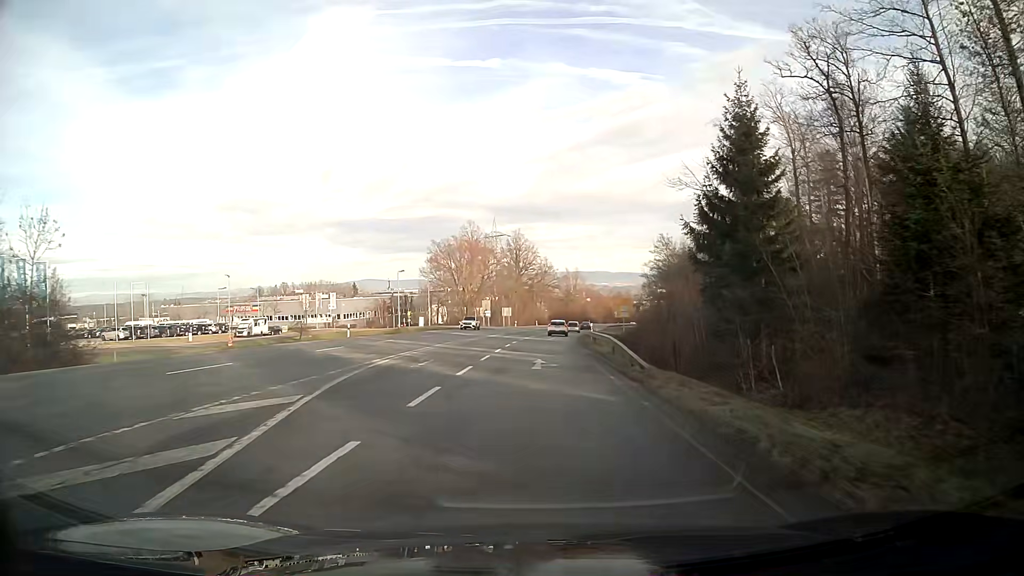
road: secondary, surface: asphalt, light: Day
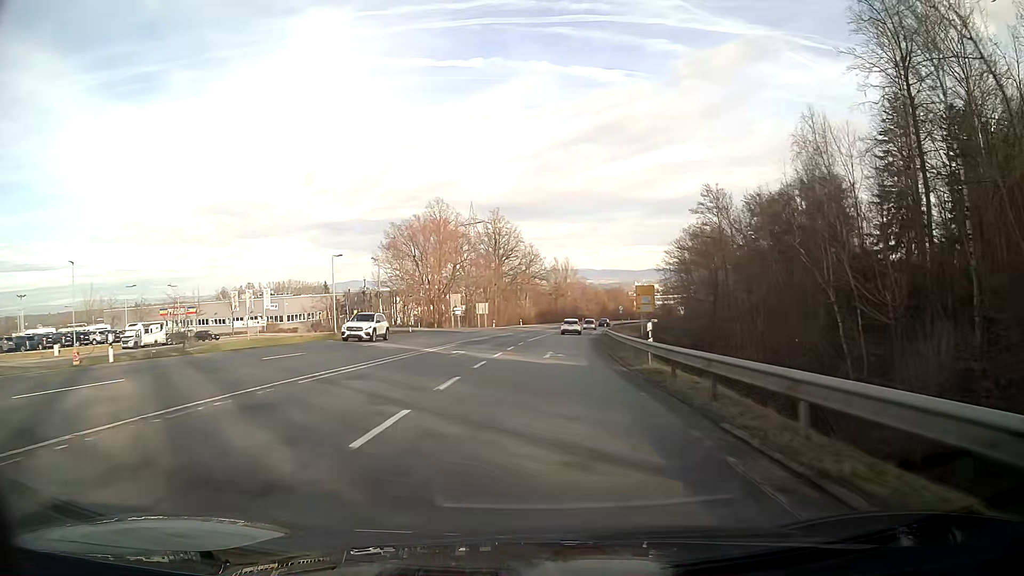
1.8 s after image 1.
(+0.3, +27.5) m; +2°
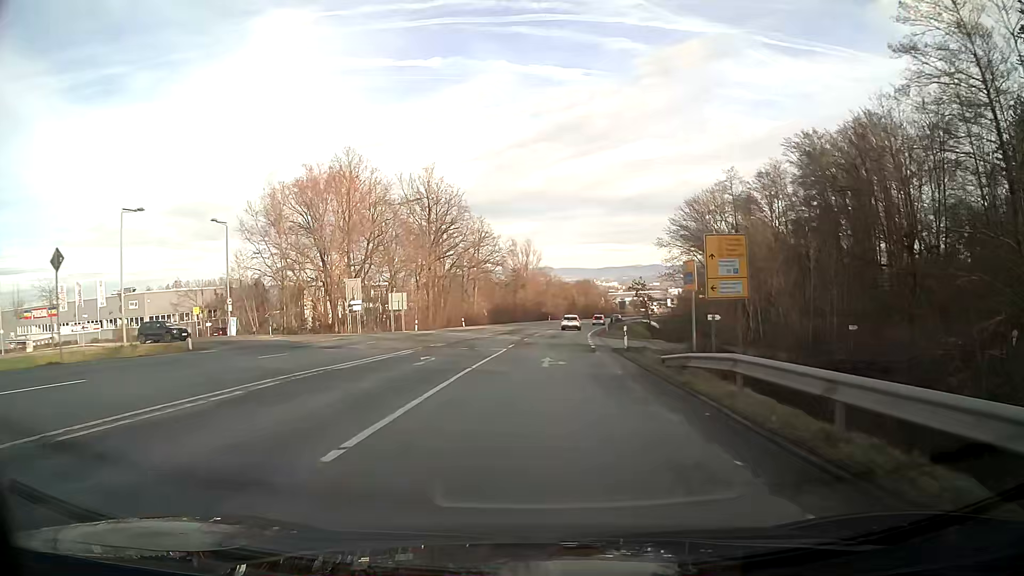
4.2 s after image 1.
(+1.1, +36.5) m; +4°
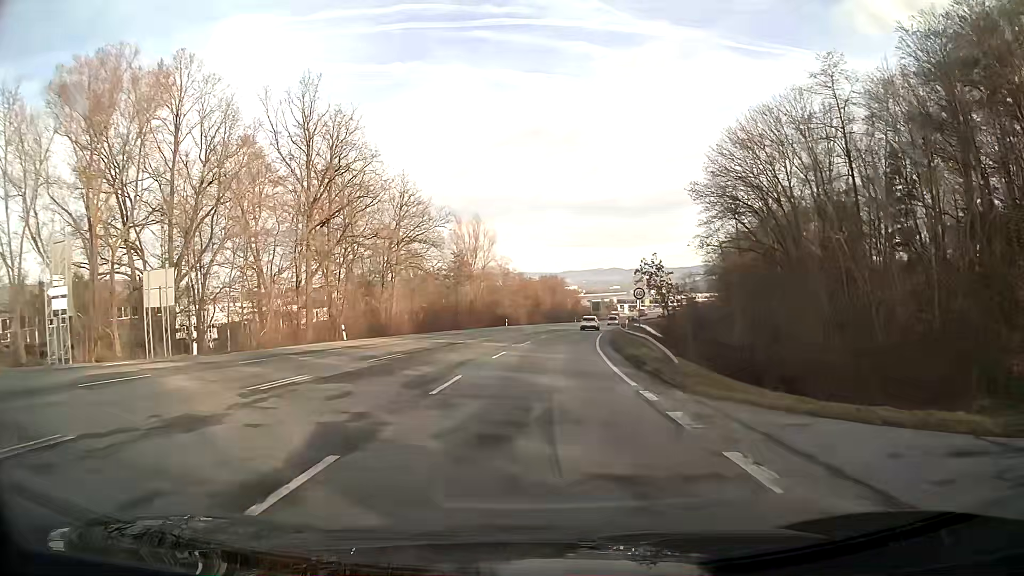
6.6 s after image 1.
(+1.0, +36.6) m; +3°
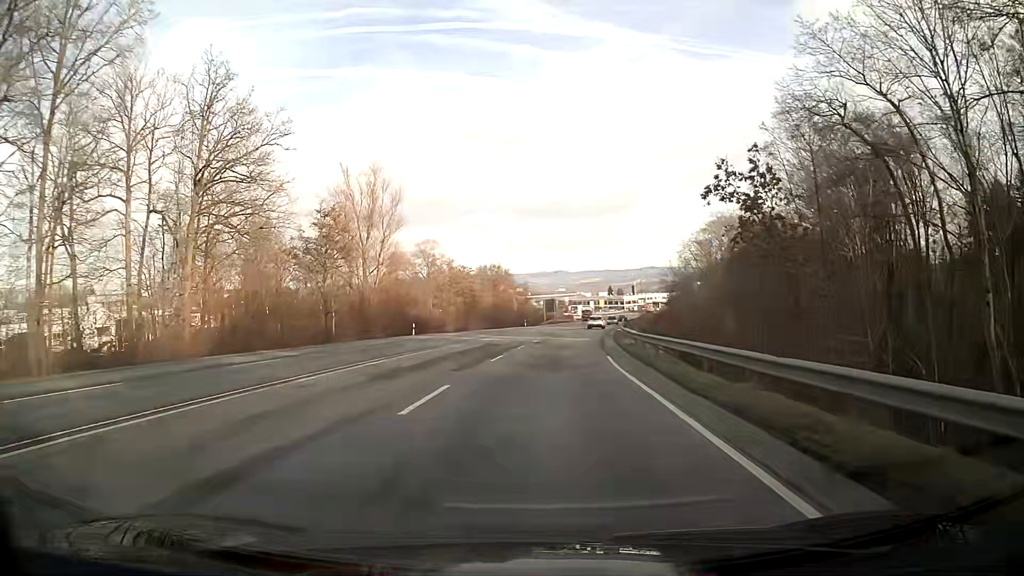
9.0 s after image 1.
(+1.4, +36.3) m; +5°
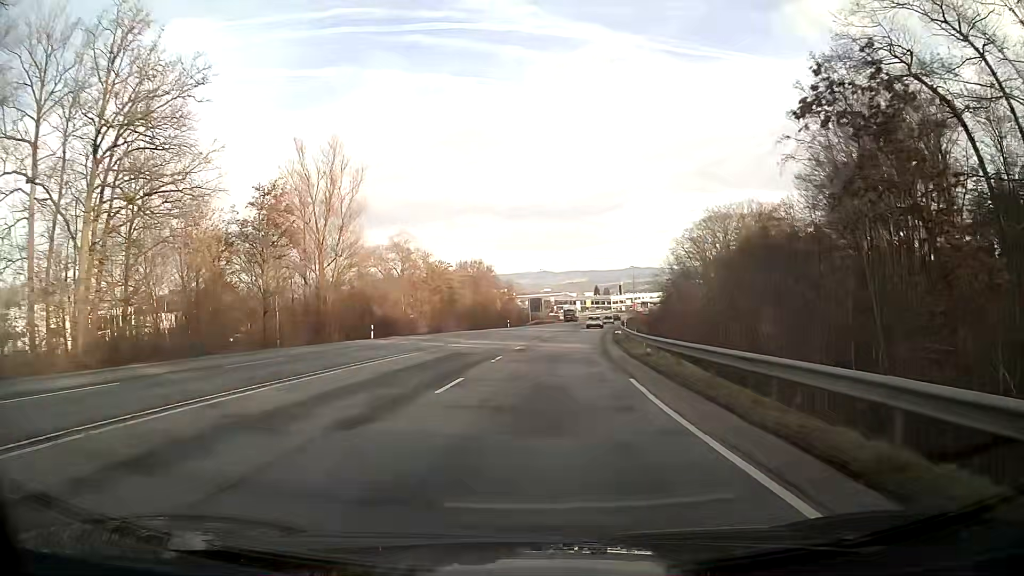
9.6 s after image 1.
(+0.1, +9.1) m; +1°
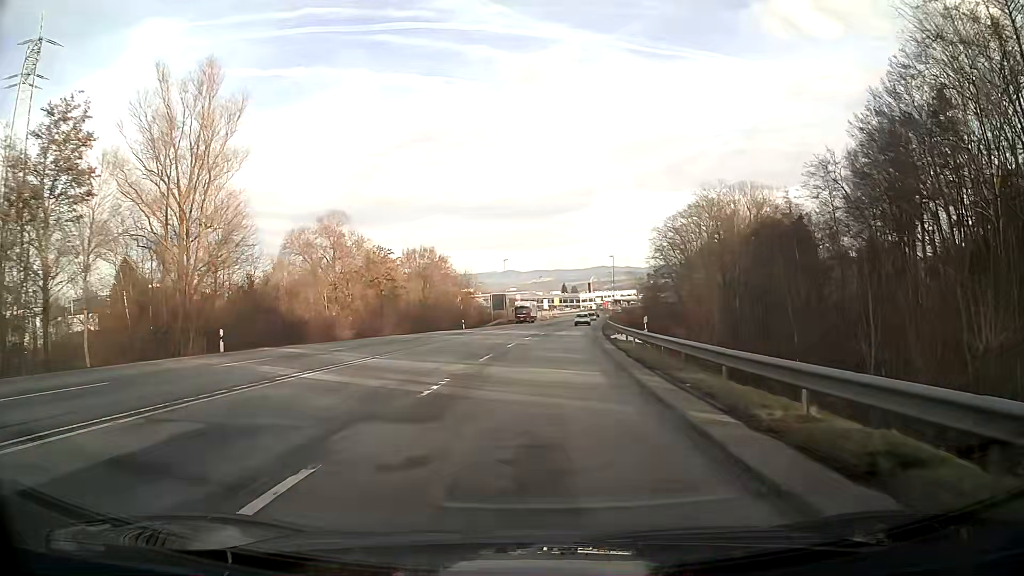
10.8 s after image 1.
(+0.4, +18.2) m; +3°
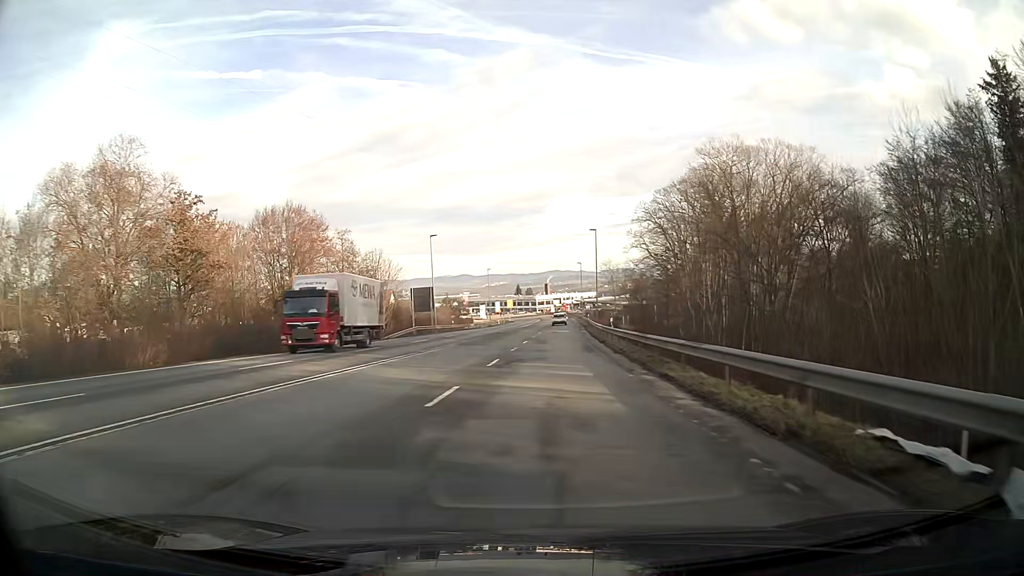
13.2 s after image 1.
(+1.3, +36.4) m; +4°
